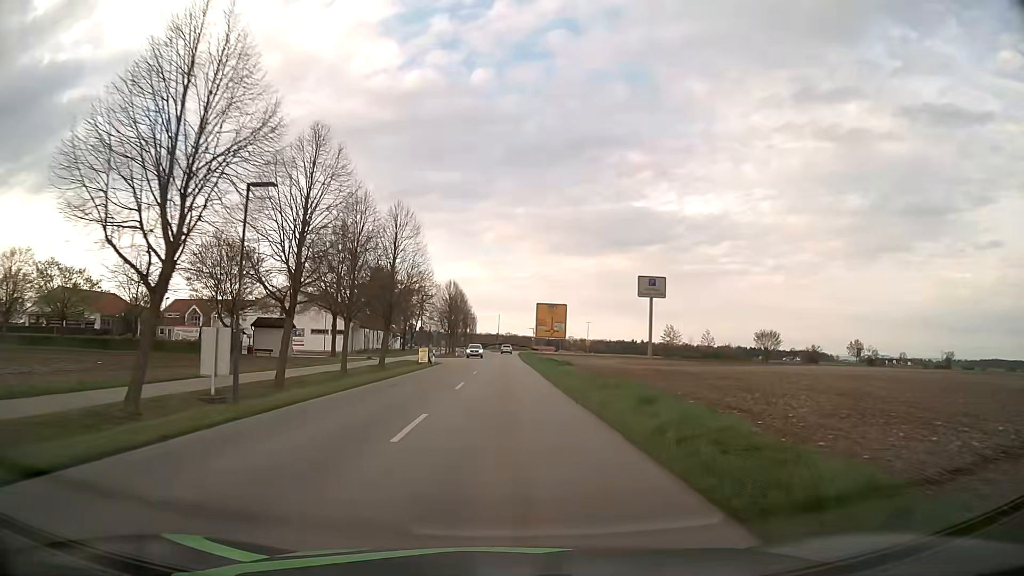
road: residential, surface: asphalt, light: Day
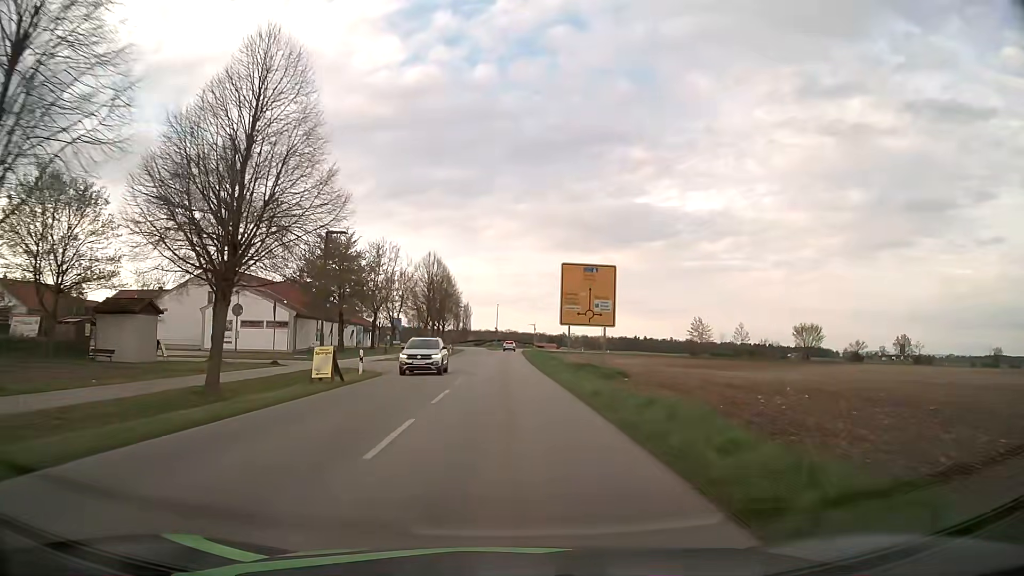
(0.0, +25.8) m; 0°
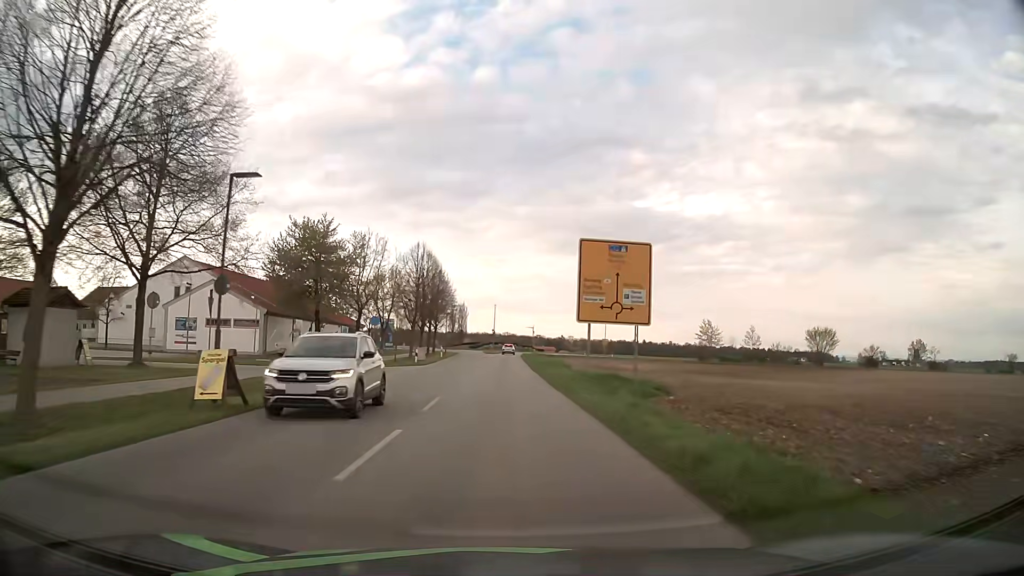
(0.0, +8.2) m; 0°
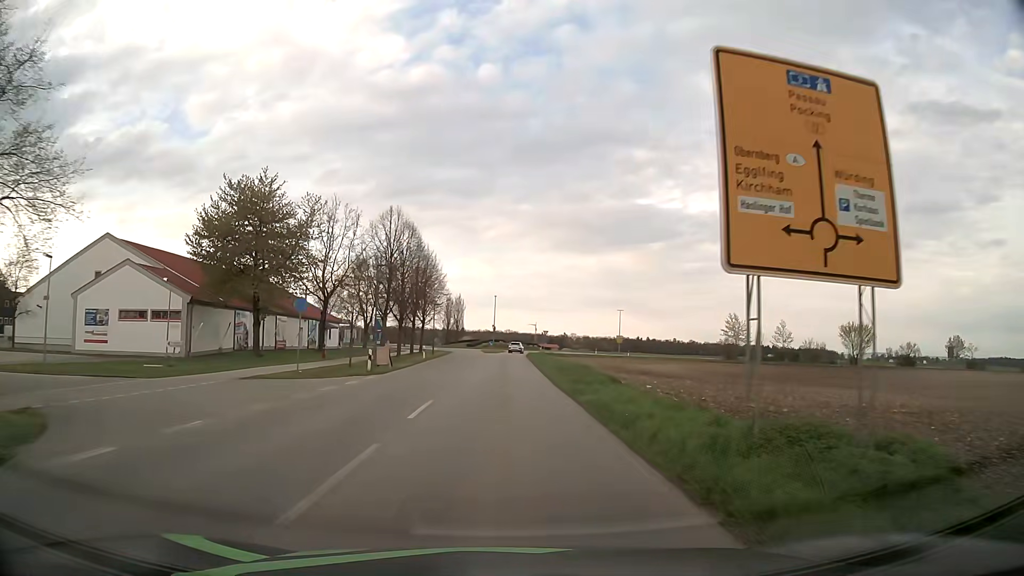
(0.0, +15.6) m; 0°
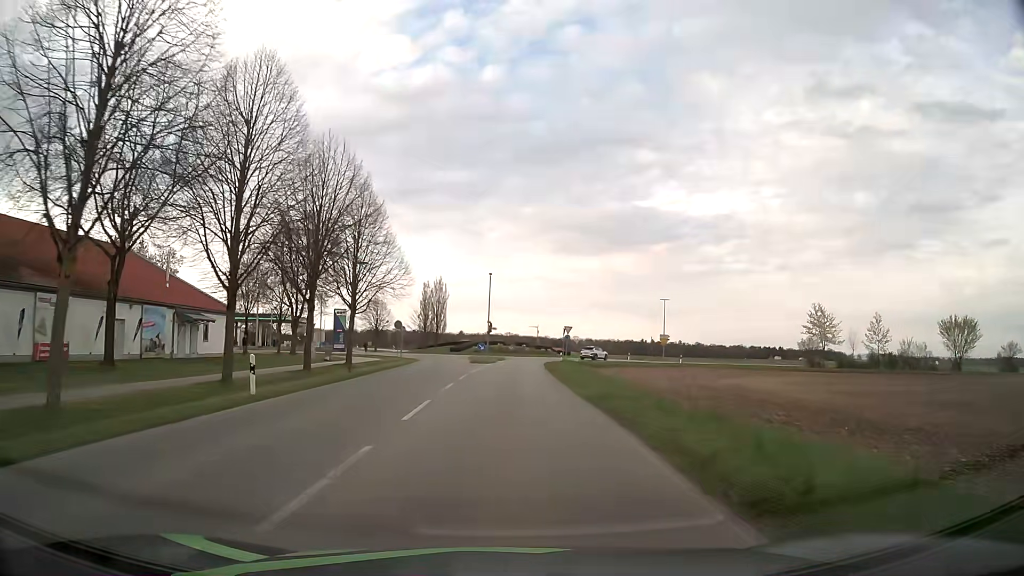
(0.0, +35.4) m; 0°
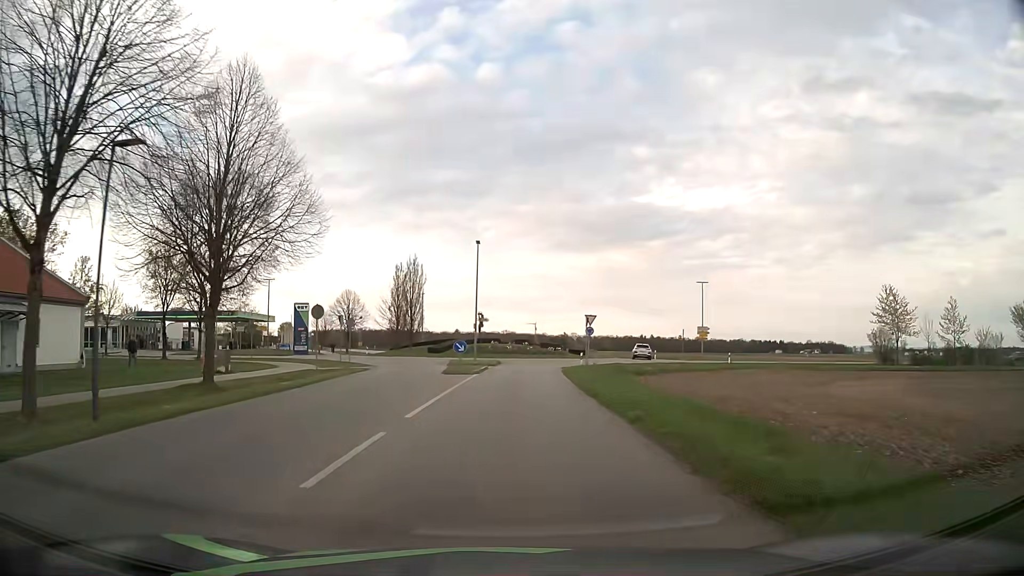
(0.0, +19.7) m; +1°
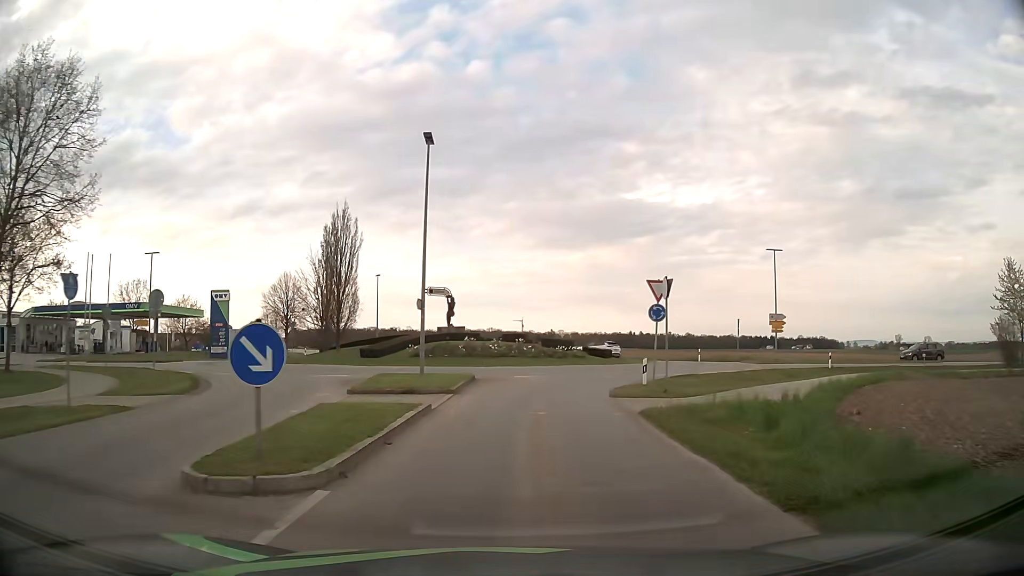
(0.0, +23.4) m; +1°
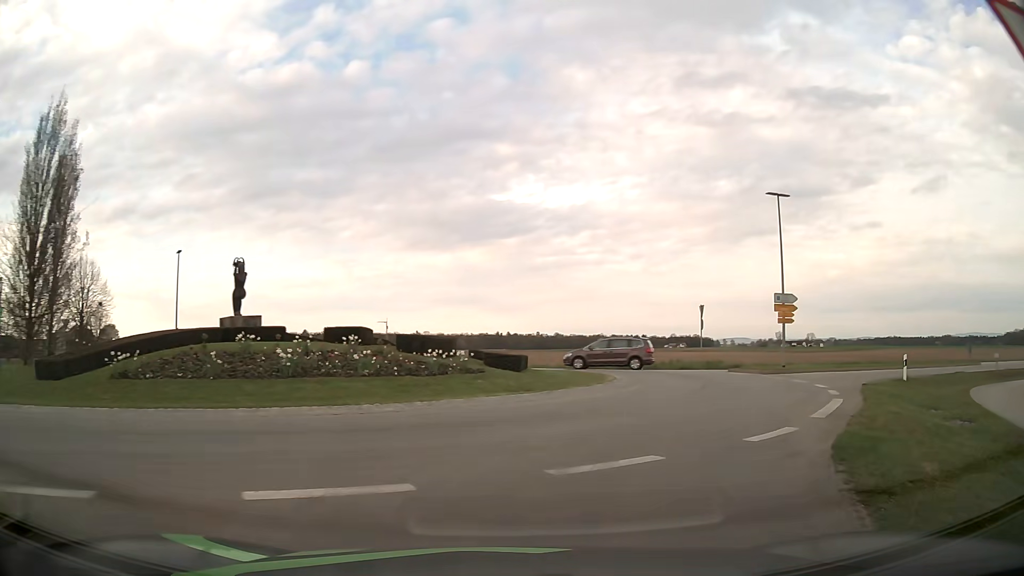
(+1.0, +19.8) m; +11°
(+2, +10) (+6, +19) (+7, +29) (+3, +37) (-6, +42) (-15, +46) (-23, +52) (-29, +60) (-36, +68) (-42, +76) m
